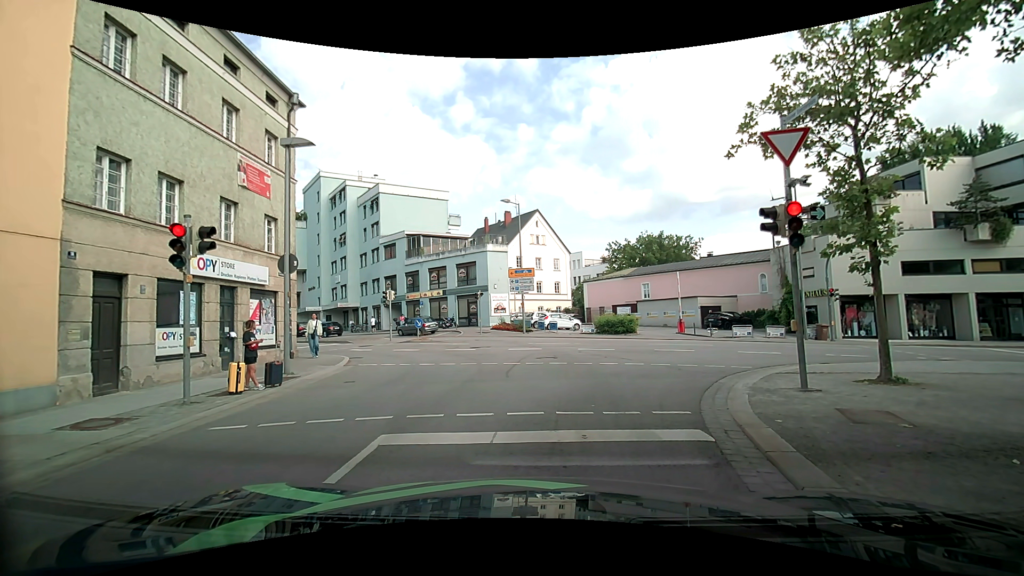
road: tertiary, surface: asphalt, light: Day
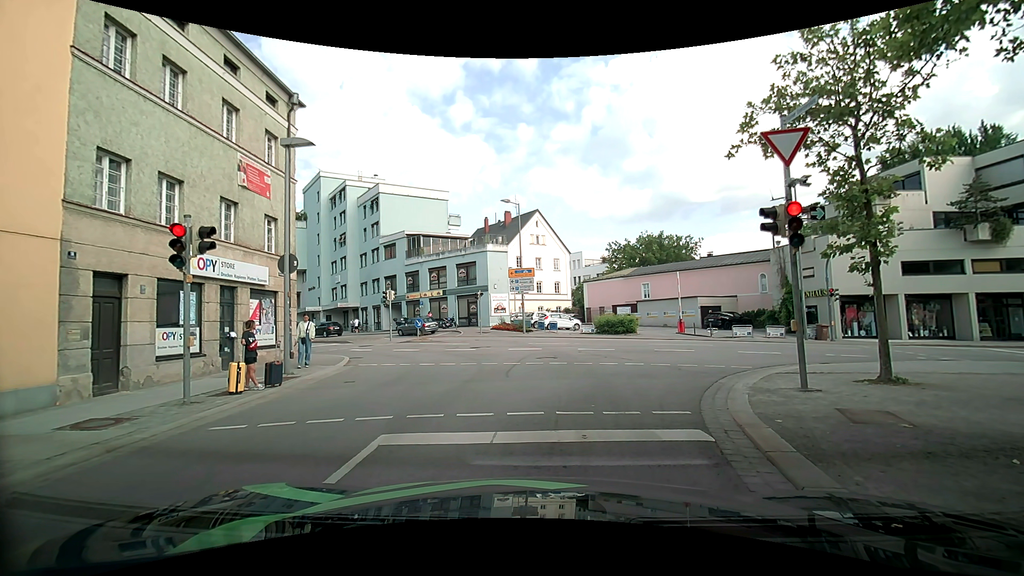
(0.0, 0.0) m; 0°
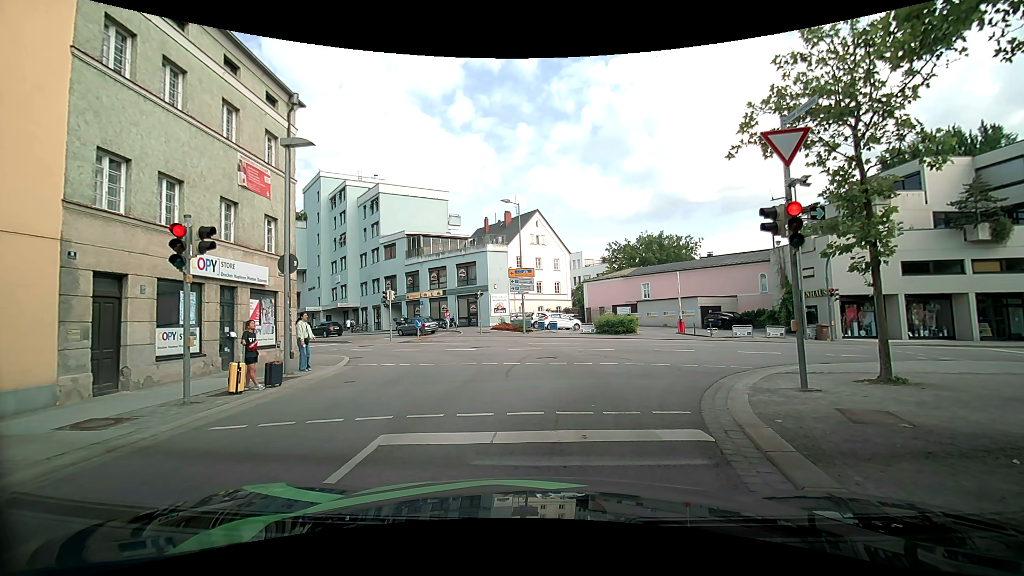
(0.0, 0.0) m; 0°
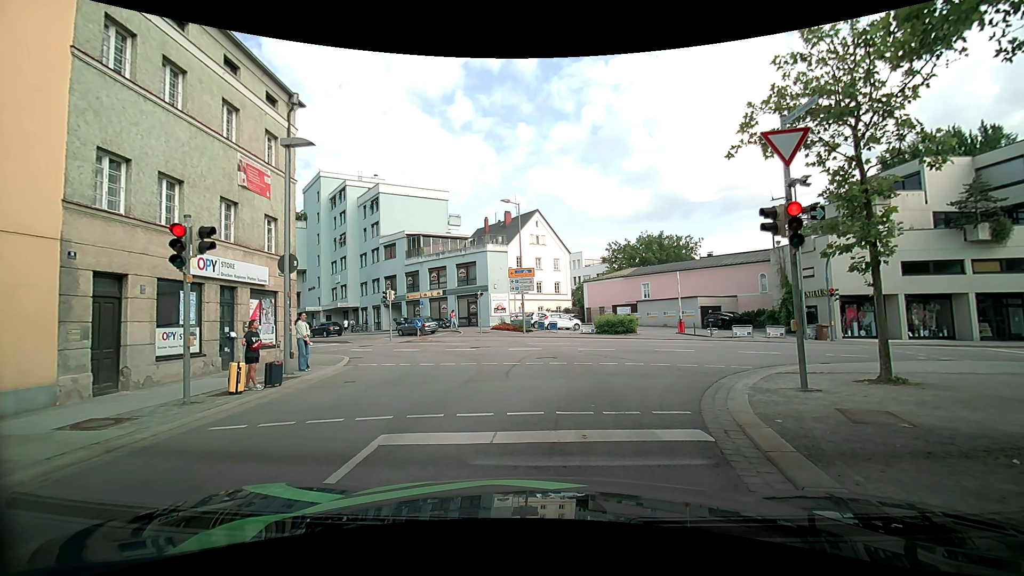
(0.0, 0.0) m; 0°
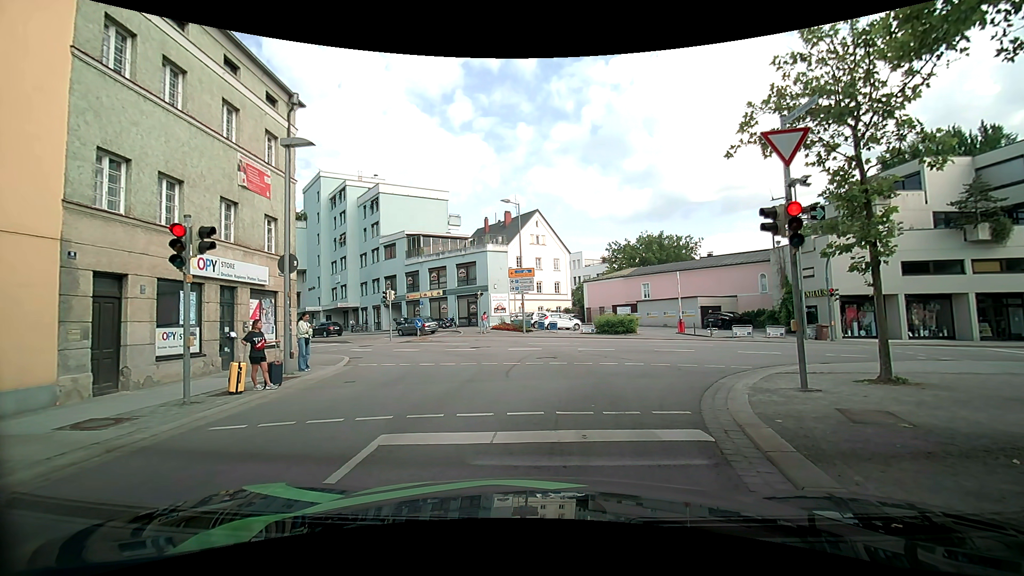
(0.0, 0.0) m; 0°
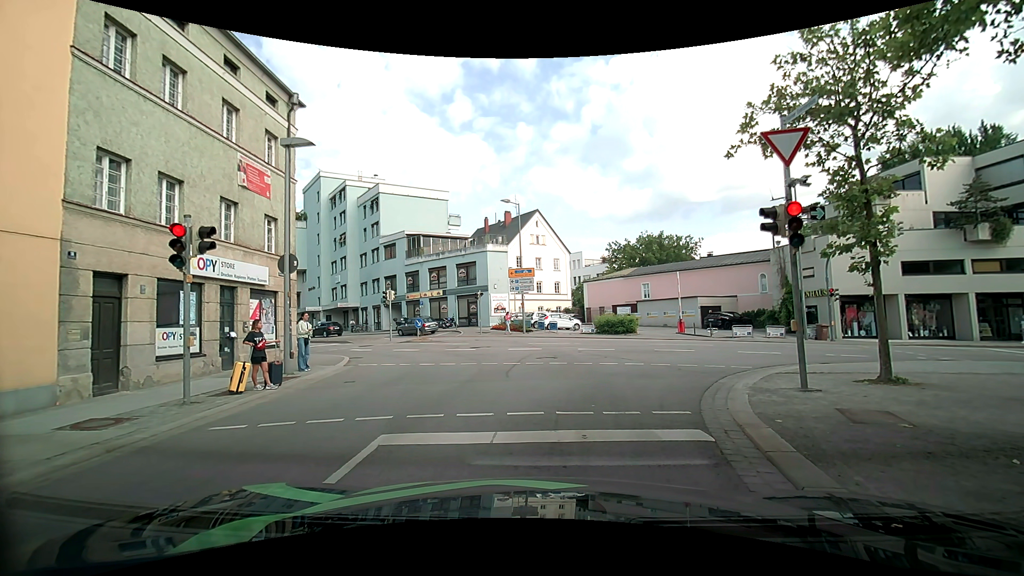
(0.0, 0.0) m; 0°
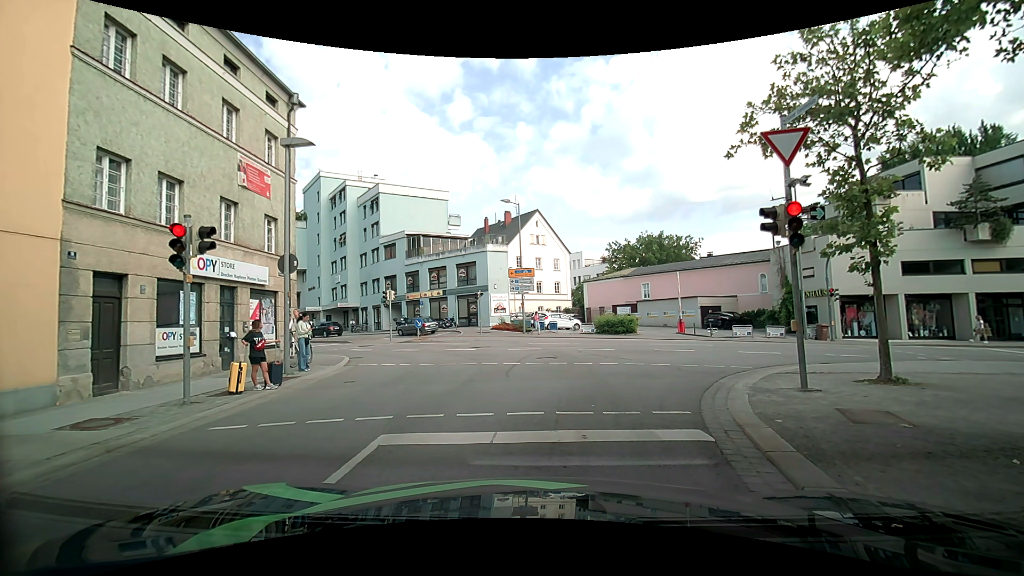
(0.0, 0.0) m; 0°
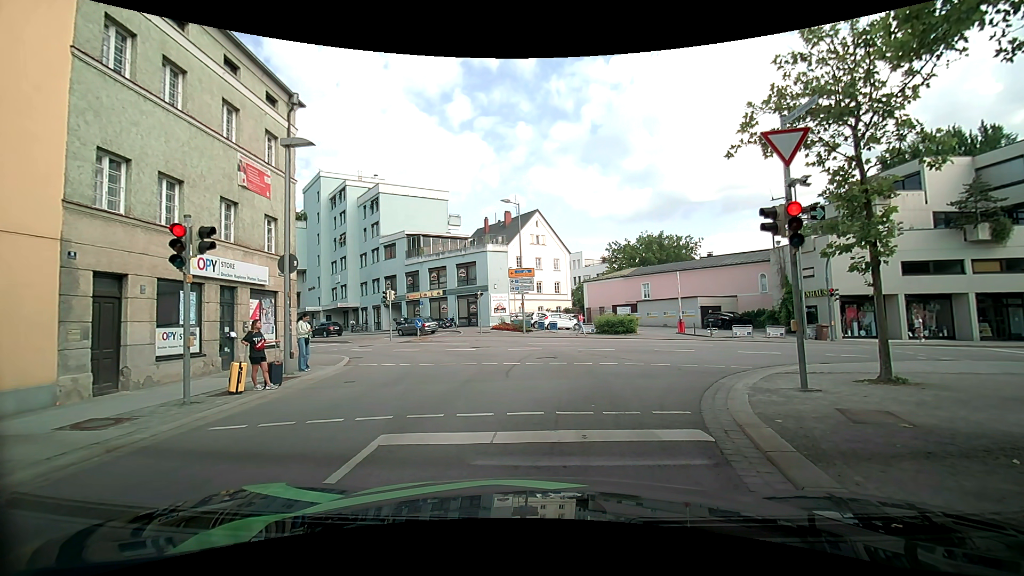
(0.0, 0.0) m; 0°
(0, +10) (-1, +20) (-4, +29) (-10, +37) (-19, +42) (-27, +48) (-35, +53) (-43, +60) (-51, +66) (-58, +73) m
